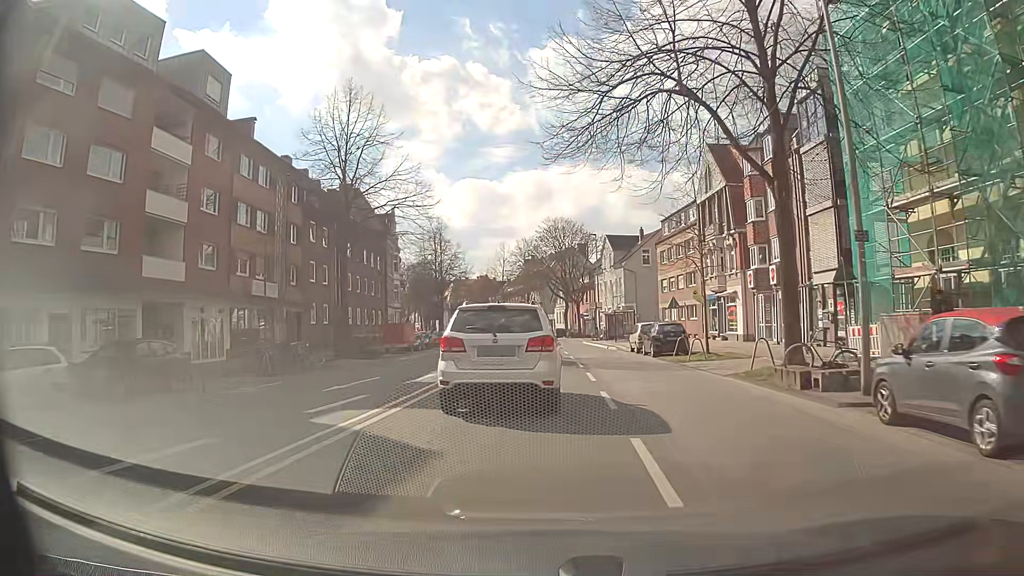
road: secondary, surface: asphalt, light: Day
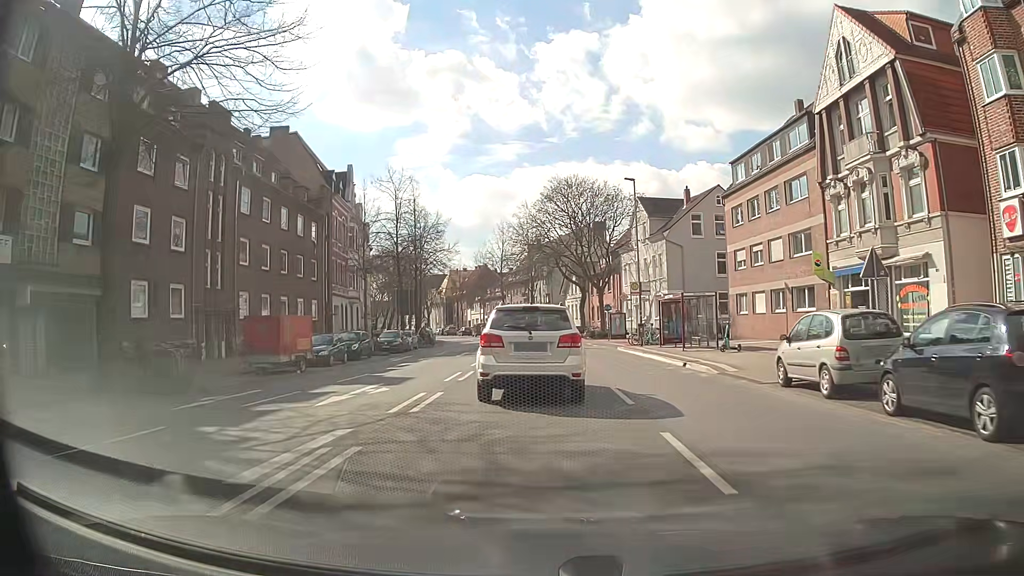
(-0.1, +24.1) m; -1°
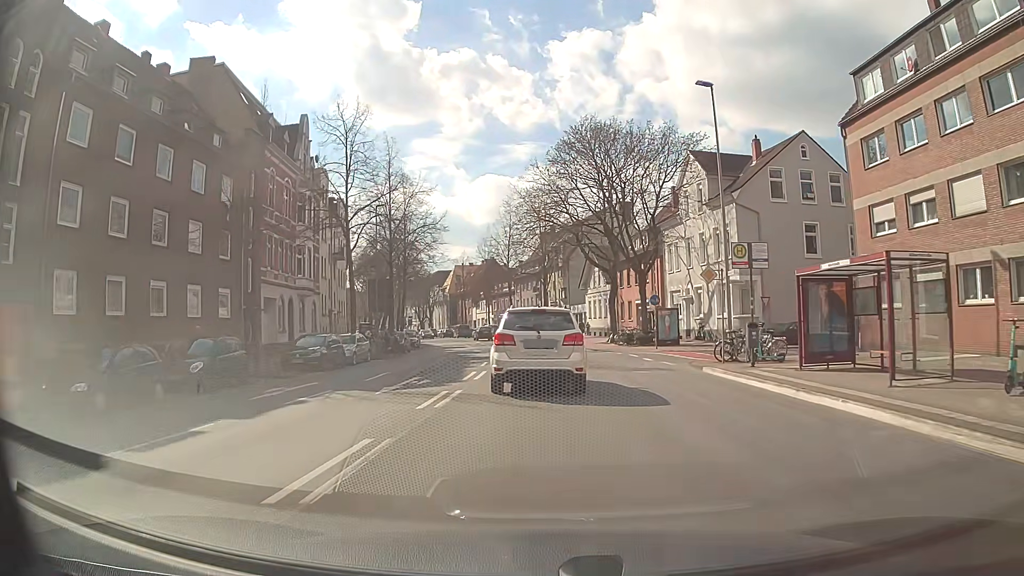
(-0.1, +17.6) m; 0°
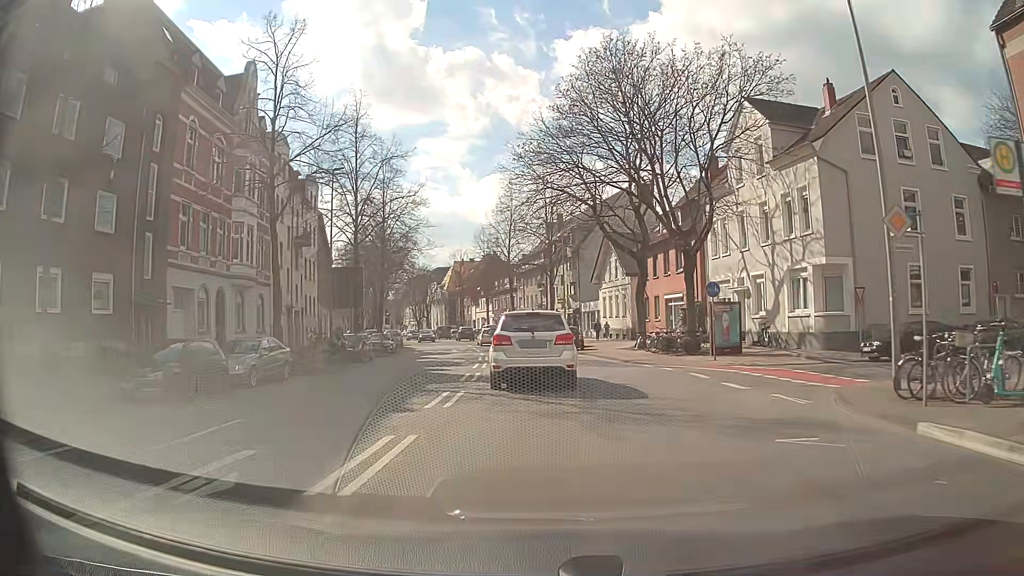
(-0.2, +11.7) m; -1°
(0, +10) (0, +20) (-1, +30) (-2, +40) (-3, +50) (-4, +60) (-6, +70) (-9, +79) (-11, +89) (-13, +99) m
